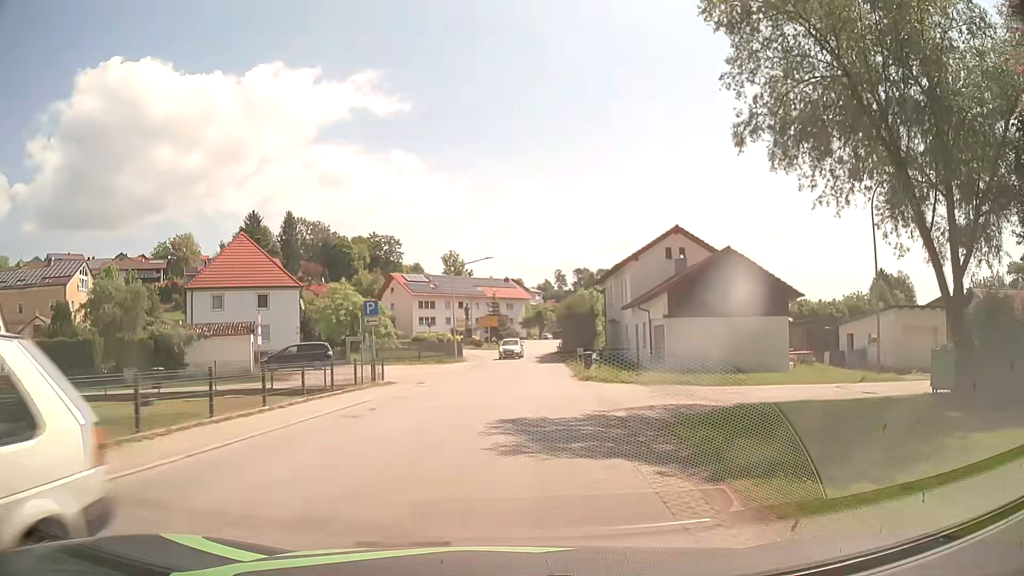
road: tertiary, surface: asphalt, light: Day
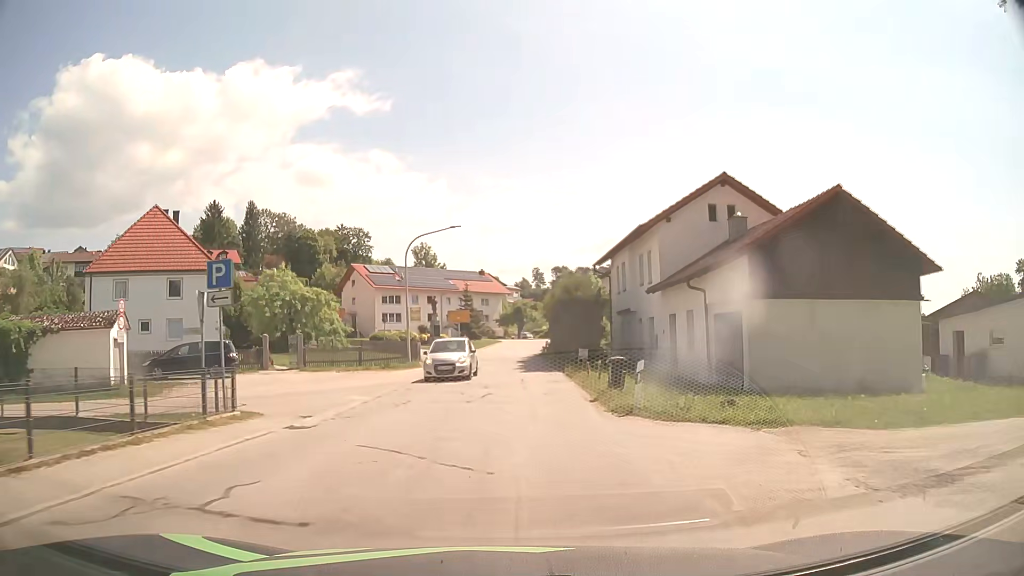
(+0.1, +12.7) m; +1°
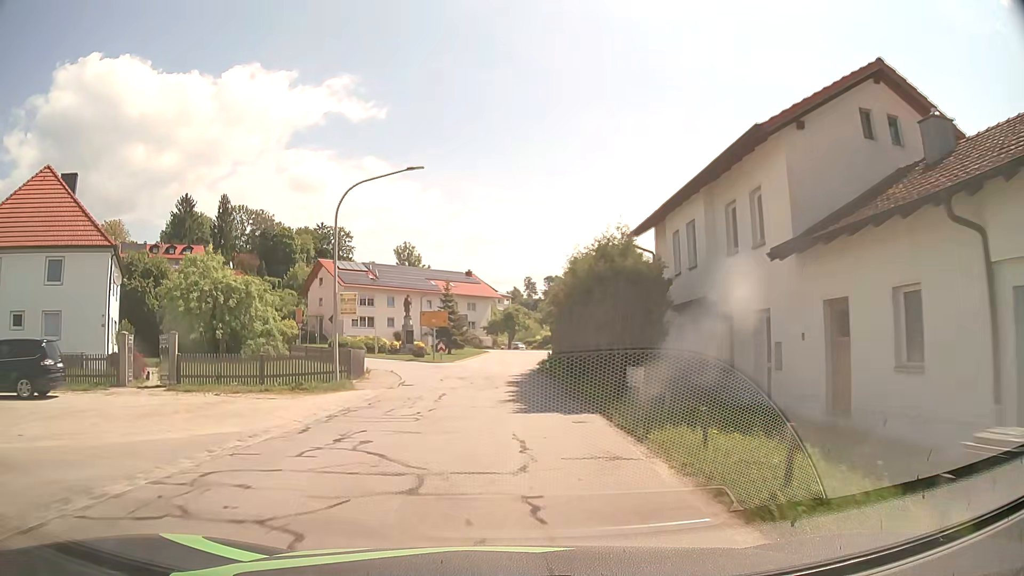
(+0.2, +13.4) m; +1°
